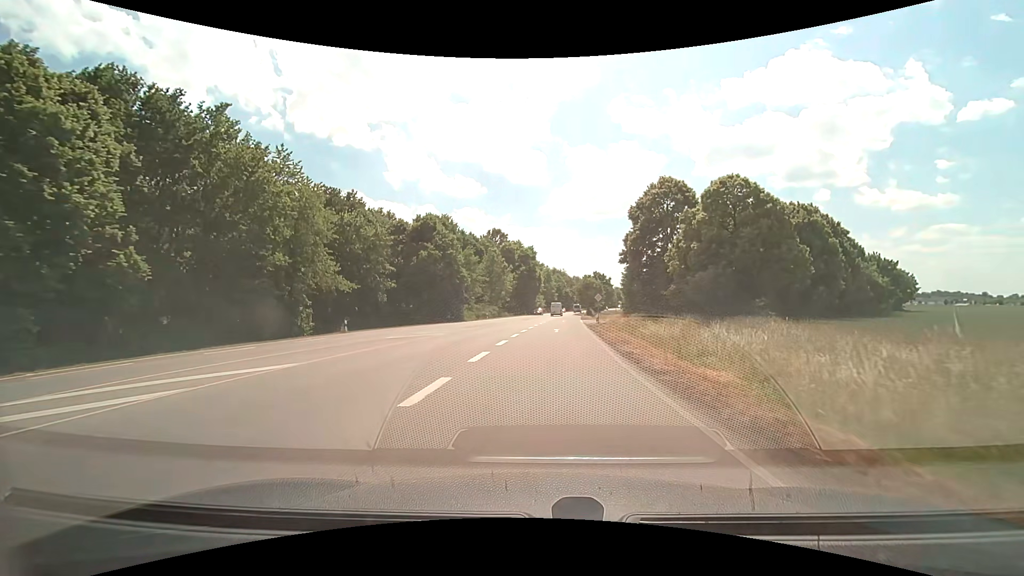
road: motorway_link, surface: asphalt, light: Day
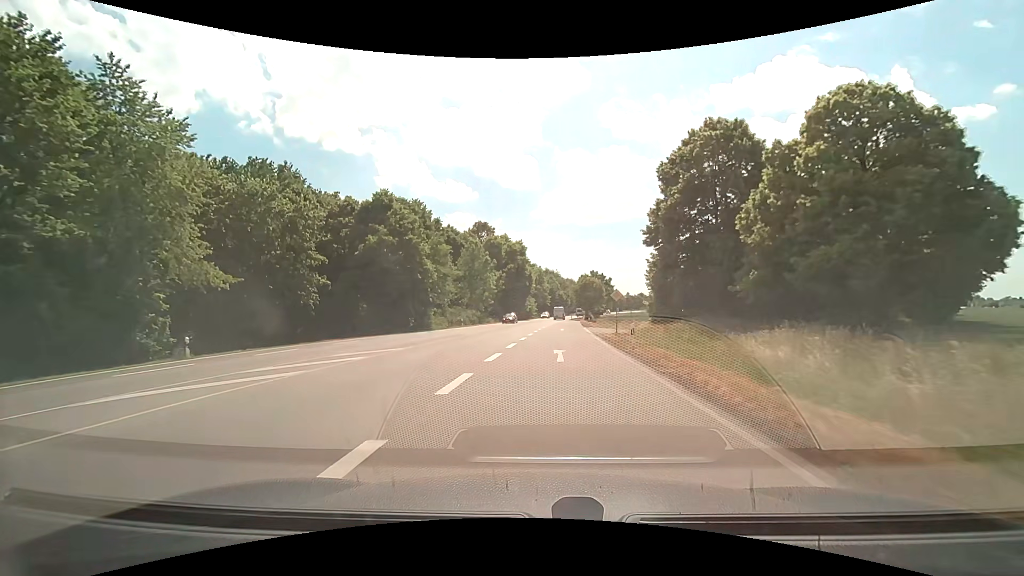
(+0.2, +16.8) m; +1°
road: secondary
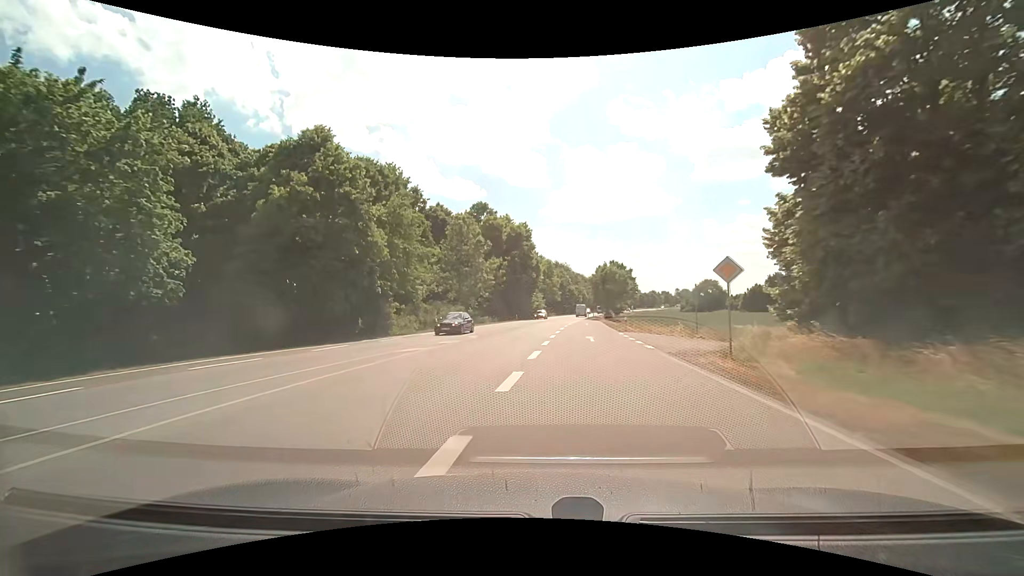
(-0.1, +18.2) m; -1°
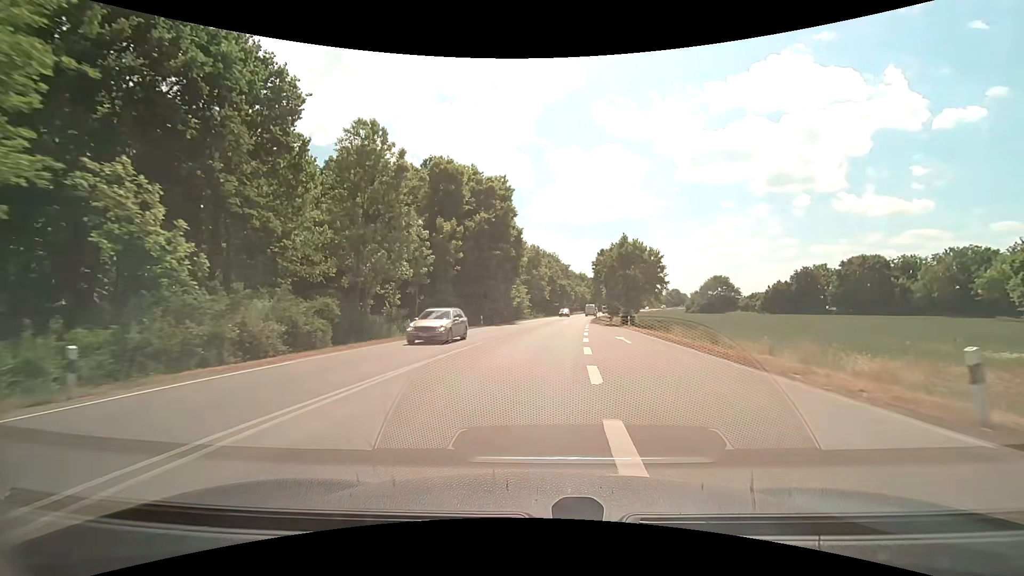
(+0.3, +29.3) m; +2°
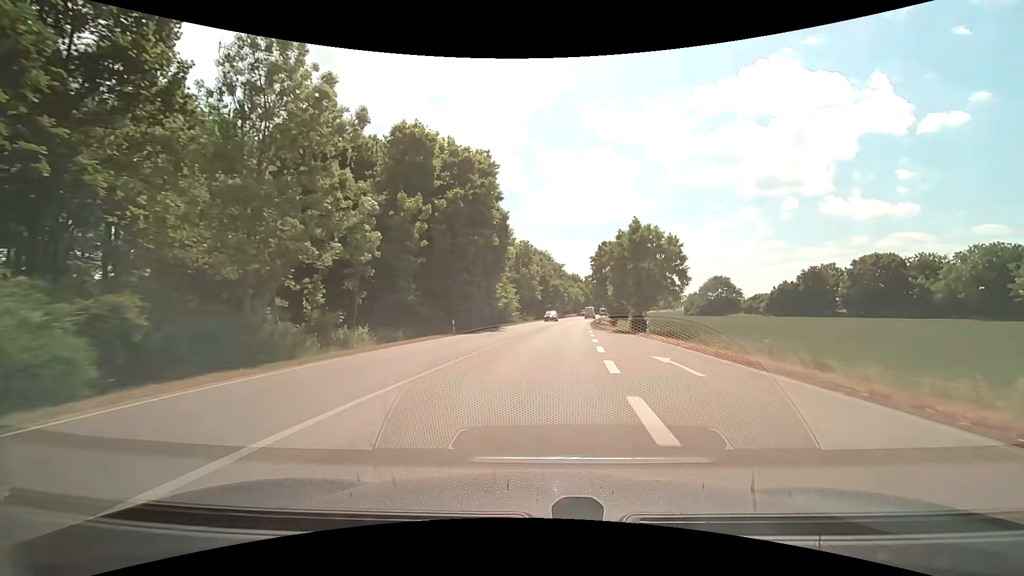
(+0.1, +10.2) m; +1°
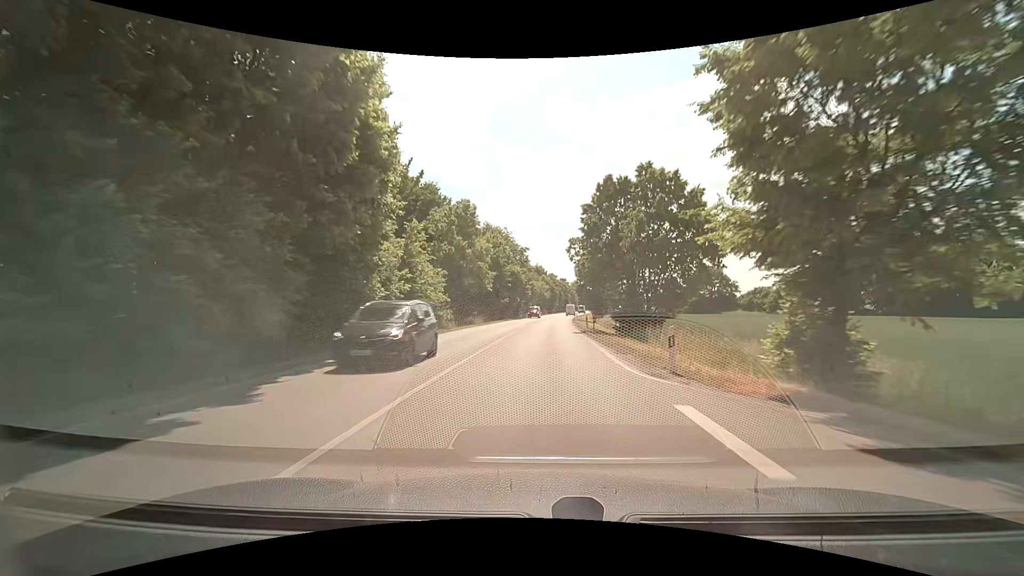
(+1.3, +31.1) m; +4°
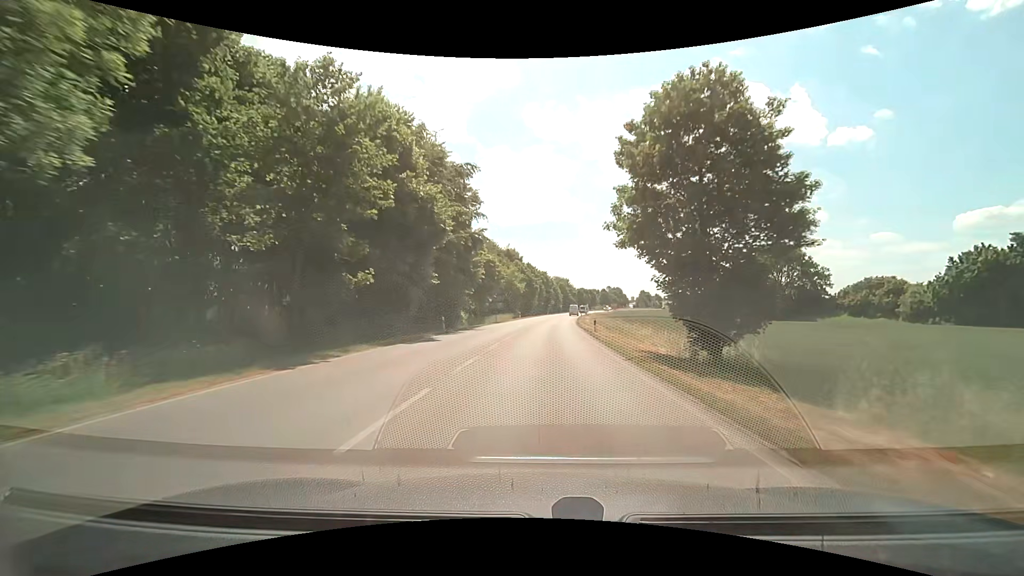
(+1.2, +52.9) m; +3°
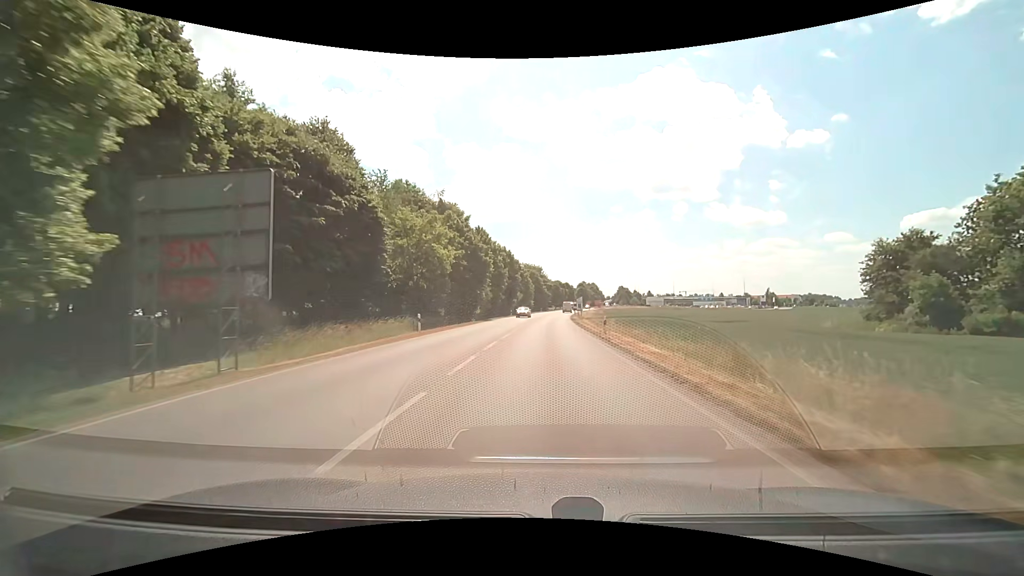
(+1.7, +54.4) m; +4°
(0, +10) (0, +20) (0, +30) (+1, +40) (+1, +50) (+1, +60) (+2, +70) (+3, +80) (+3, +90) (+4, +100) m
